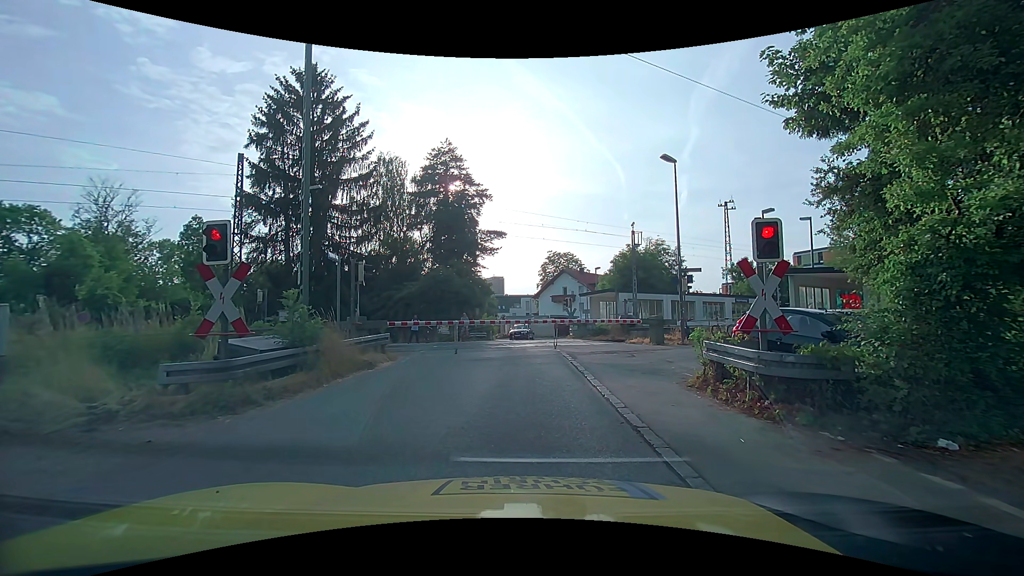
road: unclassified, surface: asphalt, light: Day
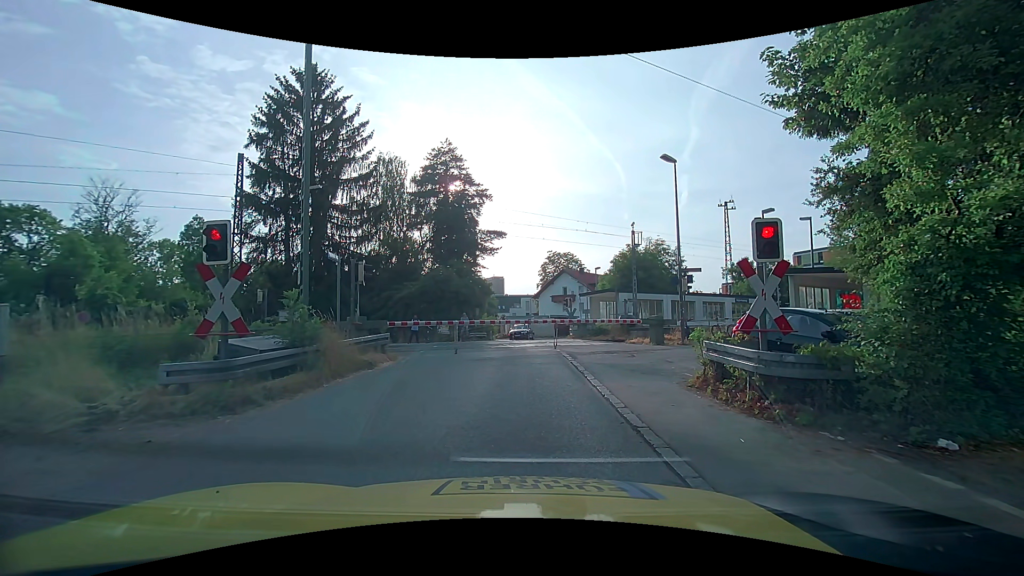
(0.0, 0.0) m; 0°
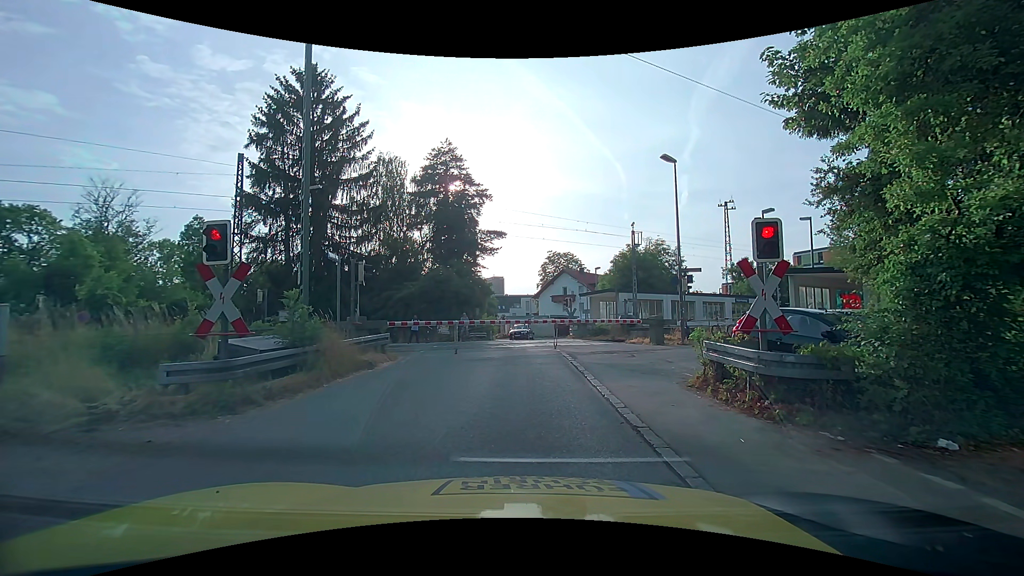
(0.0, 0.0) m; 0°
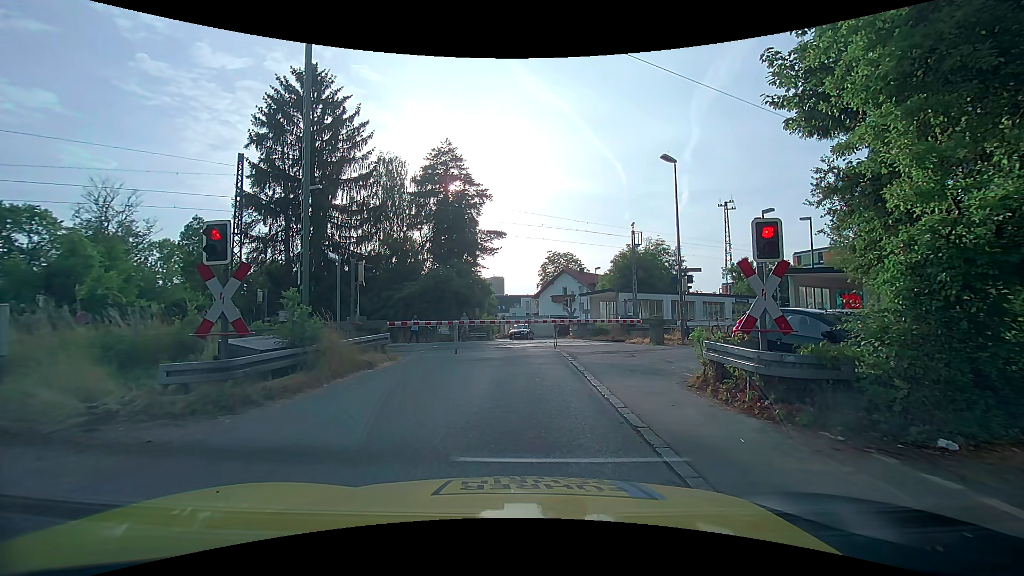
(0.0, 0.0) m; 0°
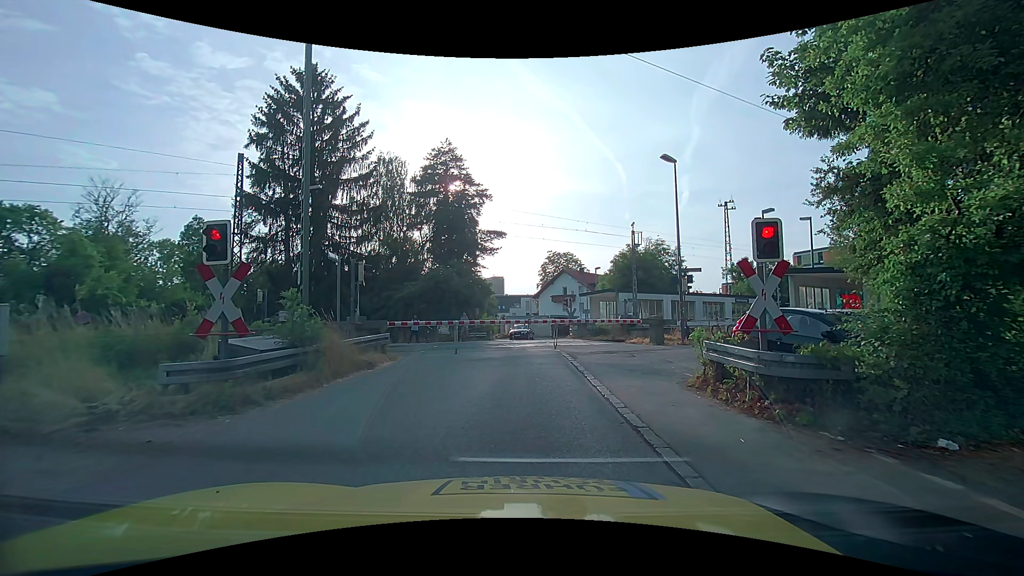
(0.0, 0.0) m; 0°
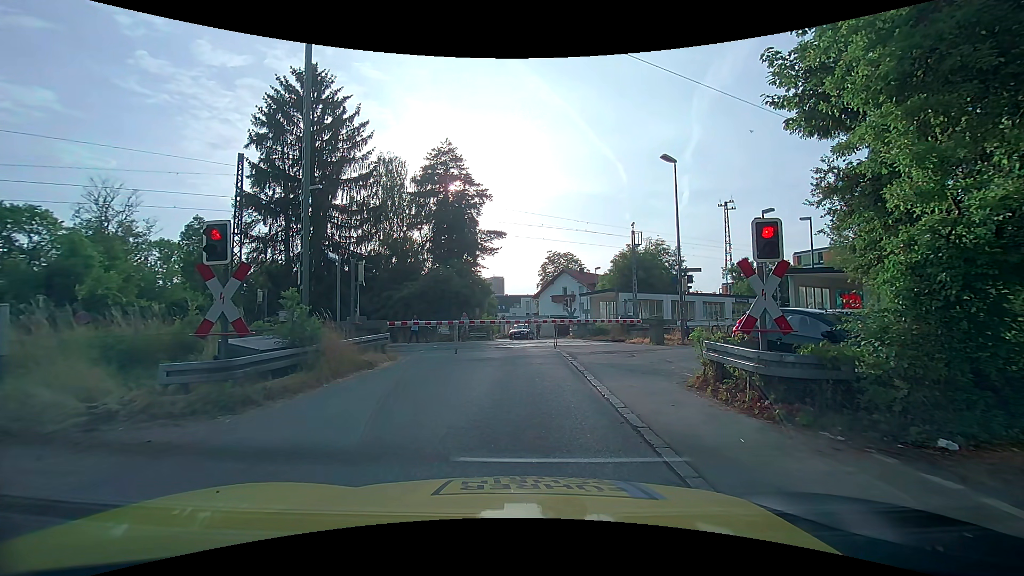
(0.0, 0.0) m; 0°
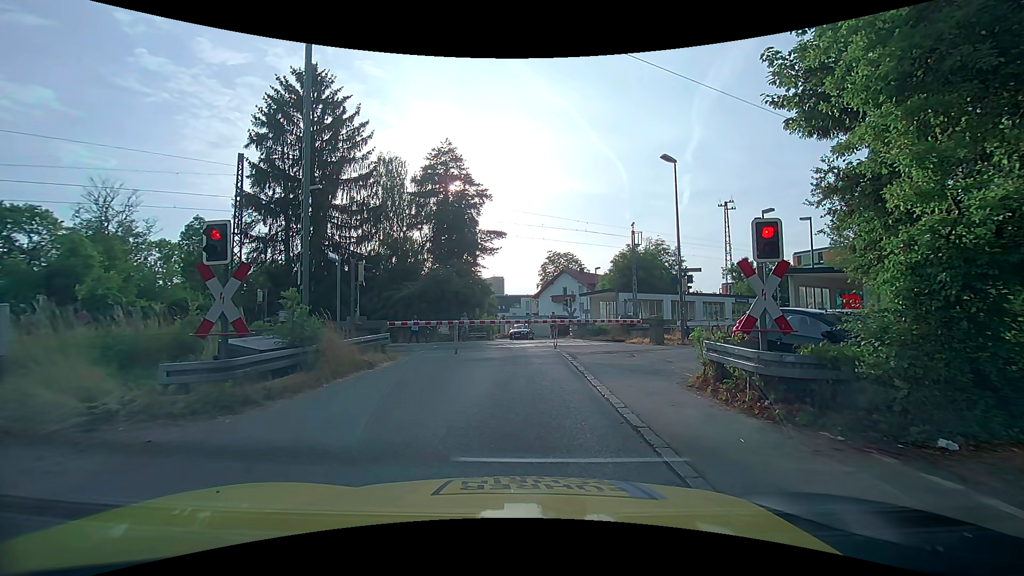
(0.0, 0.0) m; 0°
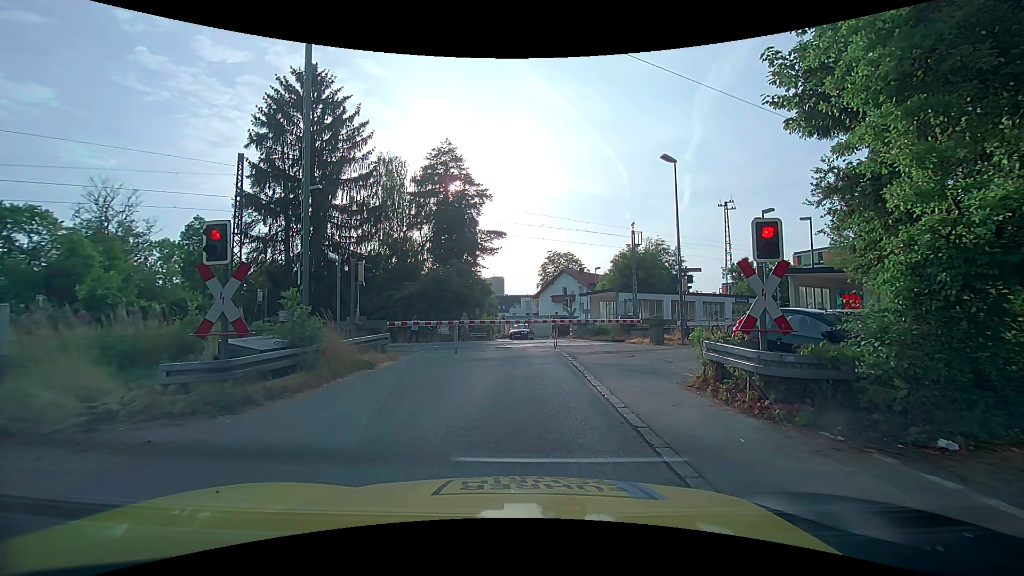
(0.0, 0.0) m; 0°
